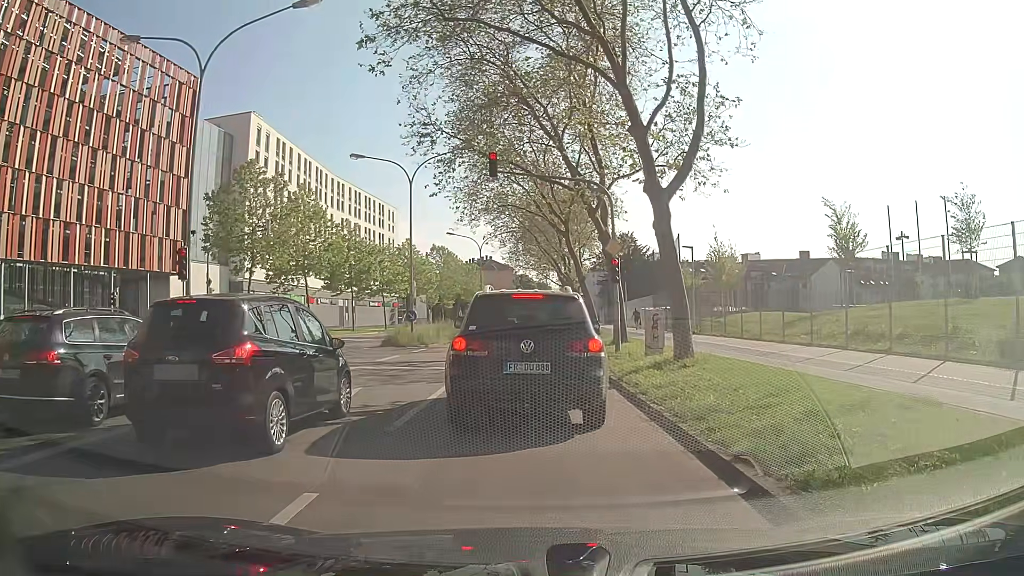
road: secondary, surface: asphalt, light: Day
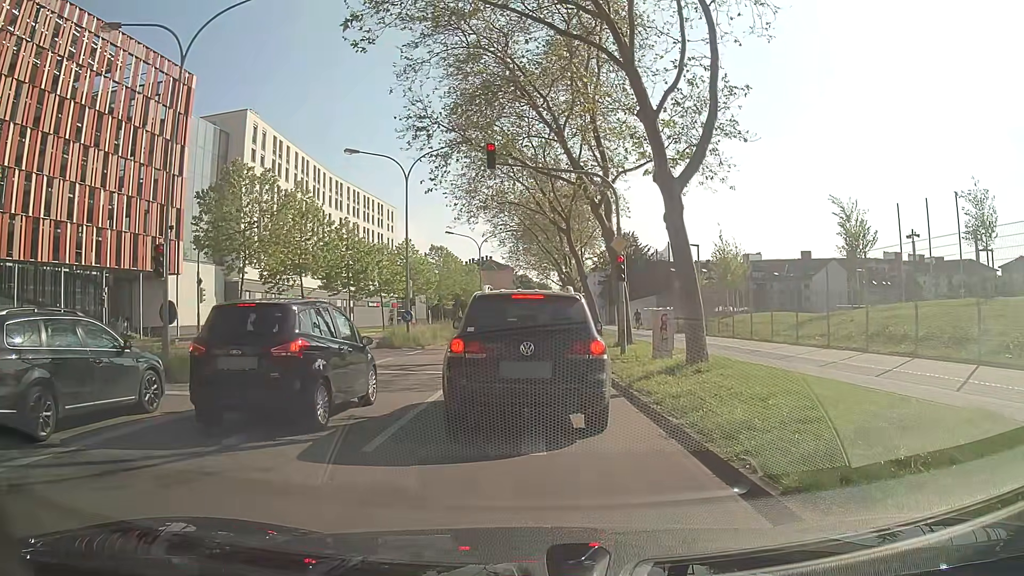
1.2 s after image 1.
(0.0, +1.1) m; 0°
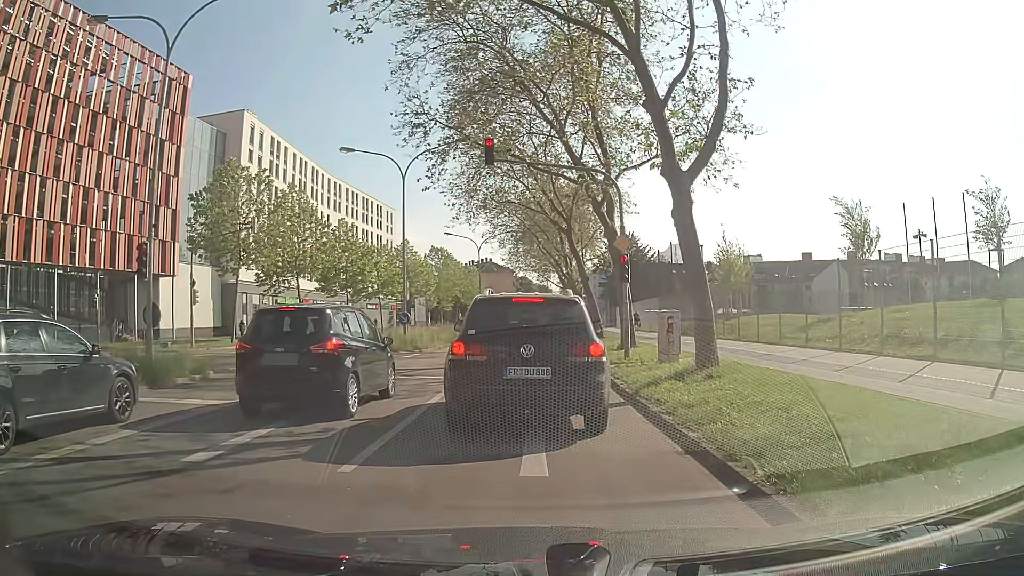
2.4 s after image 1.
(0.0, +0.8) m; 0°
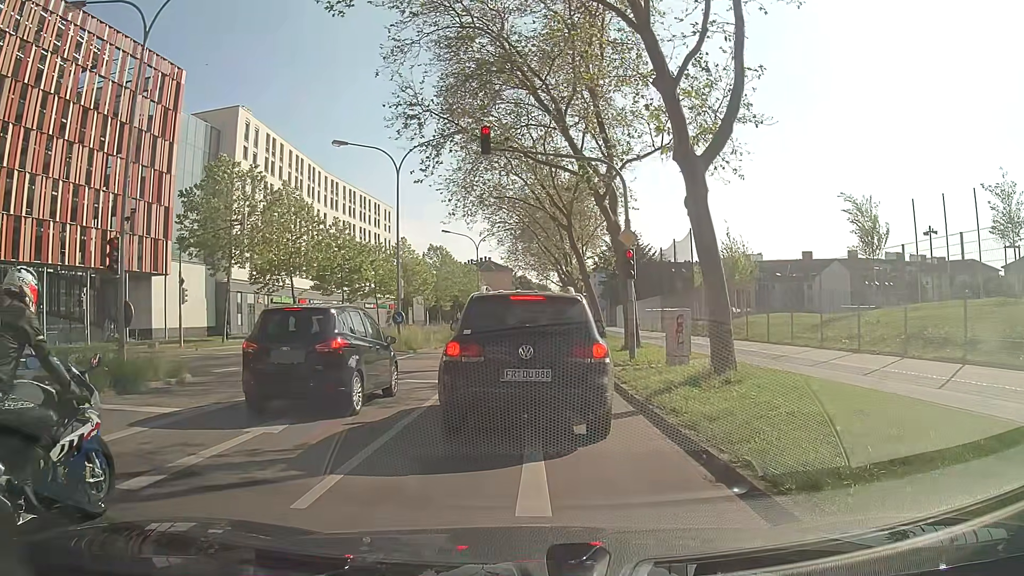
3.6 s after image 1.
(0.0, +1.2) m; 0°
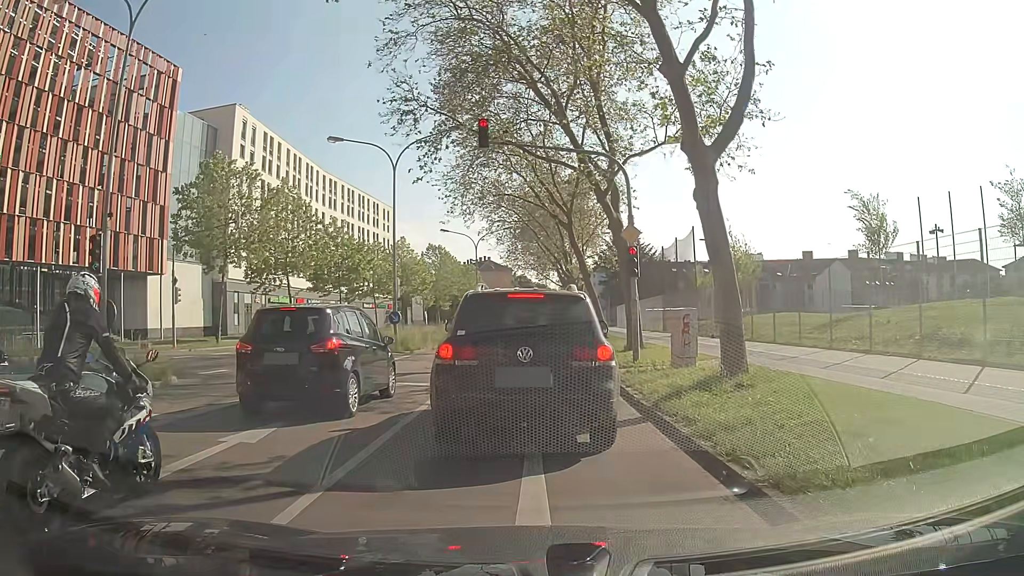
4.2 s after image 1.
(0.0, +0.7) m; 0°
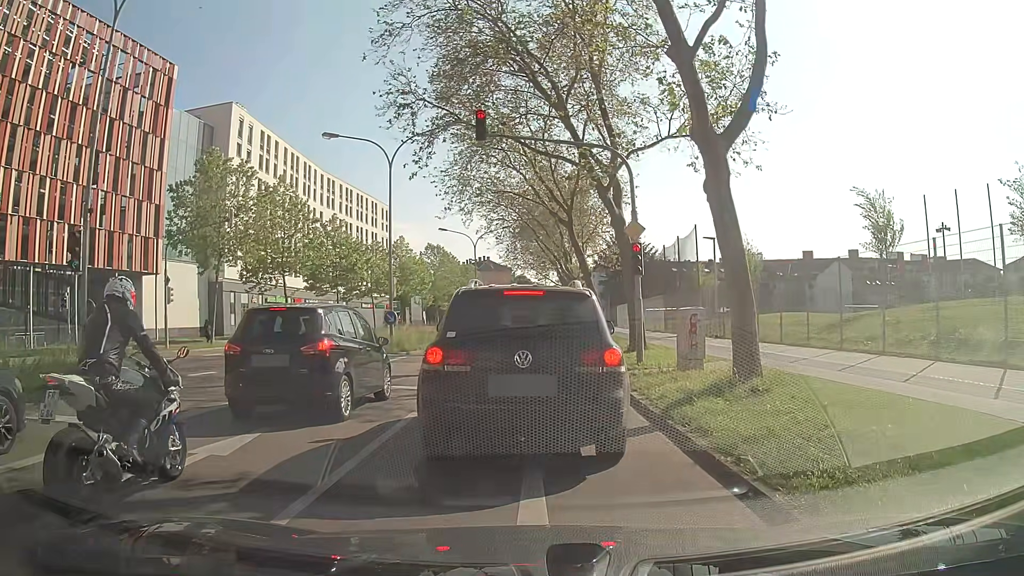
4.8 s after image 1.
(0.0, +0.7) m; 0°
